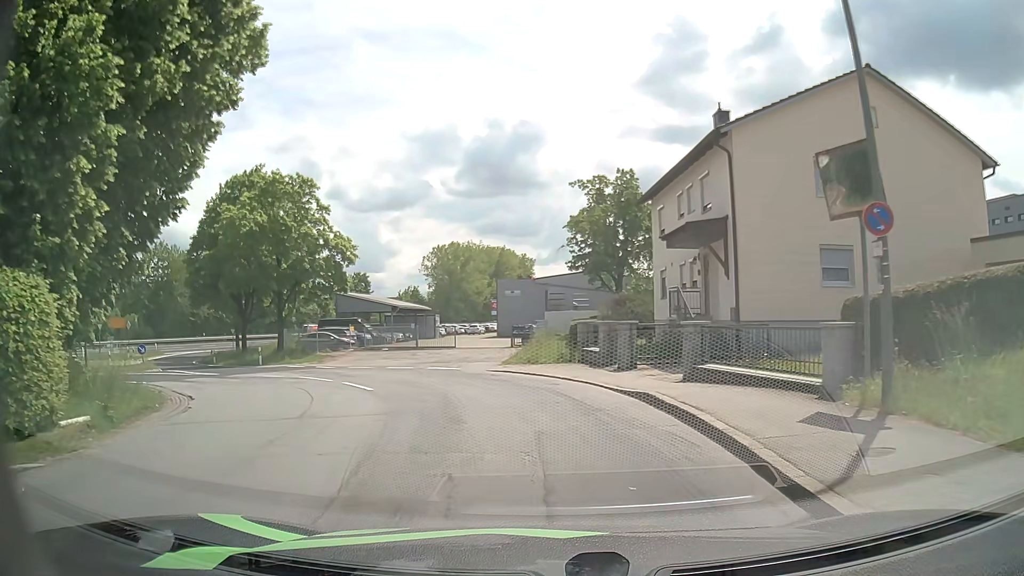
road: unclassified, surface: asphalt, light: Day
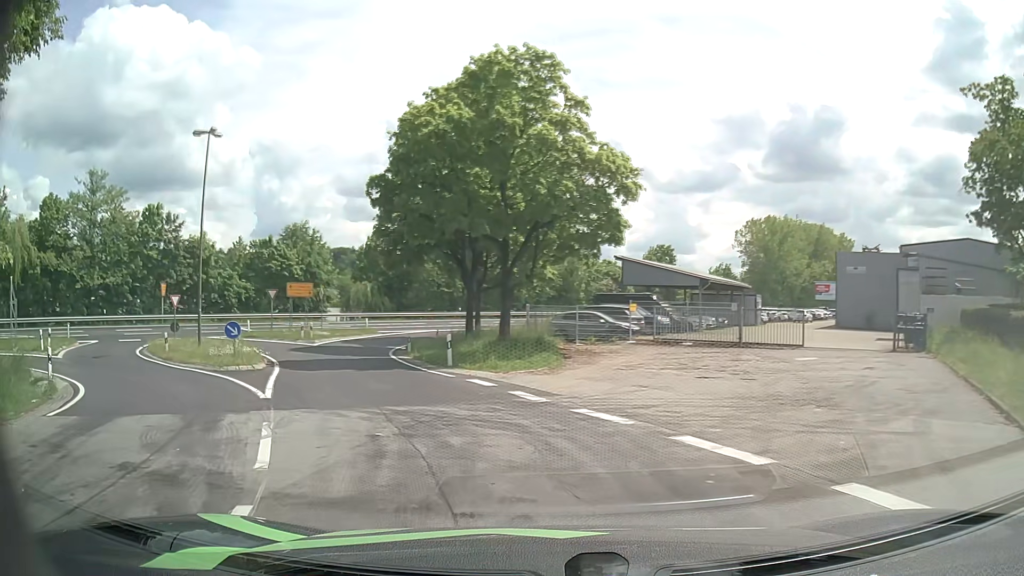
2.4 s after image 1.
(-3.1, +17.9) m; -25°
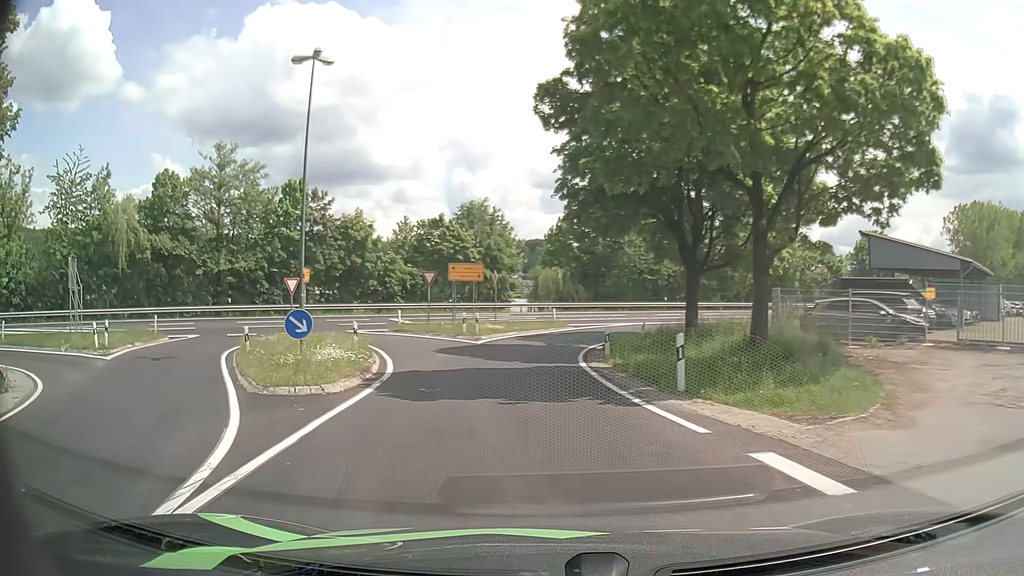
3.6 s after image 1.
(-1.5, +9.6) m; -17°
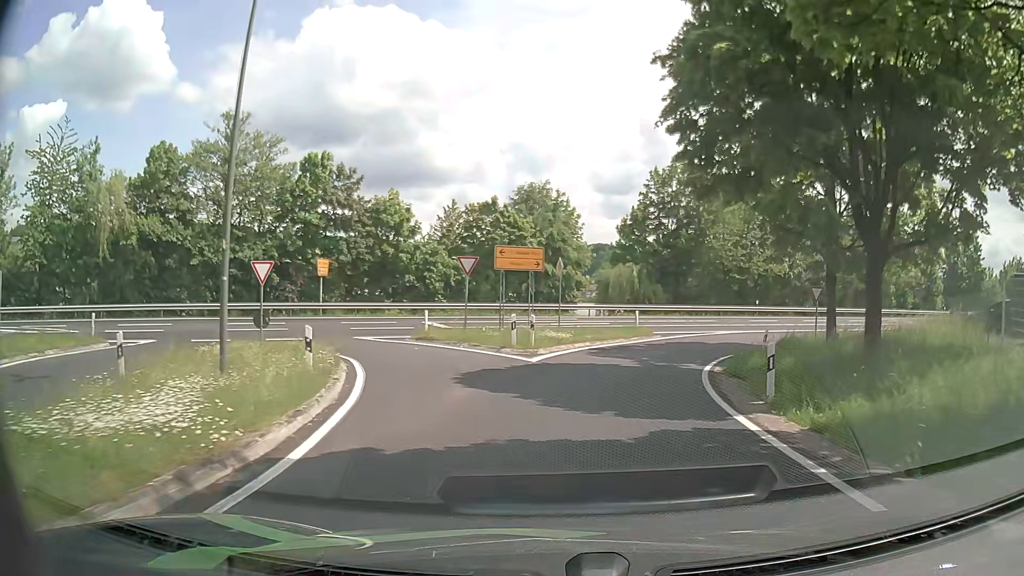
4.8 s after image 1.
(-0.8, +10.1) m; -6°
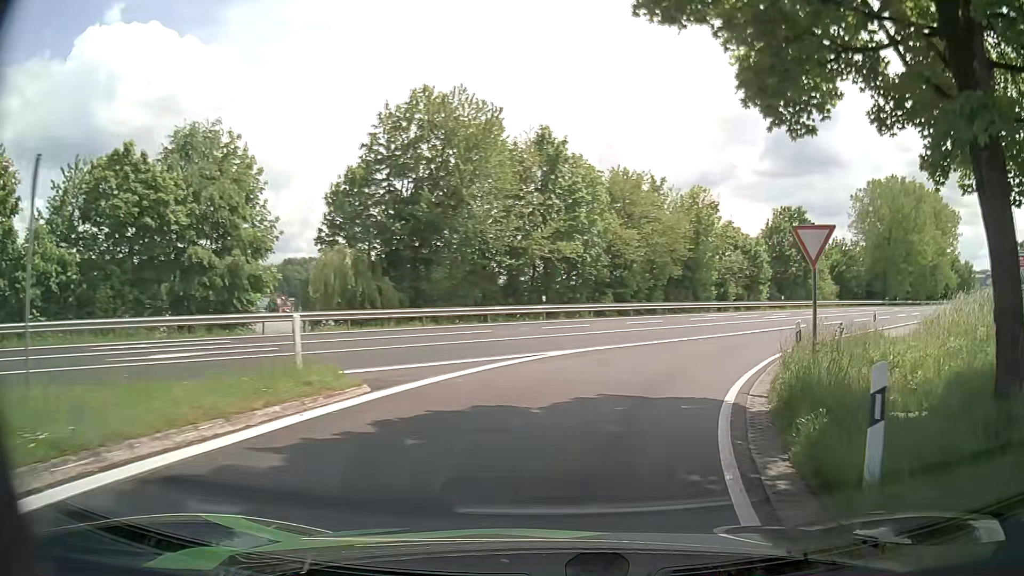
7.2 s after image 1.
(+3.3, +20.5) m; +22°
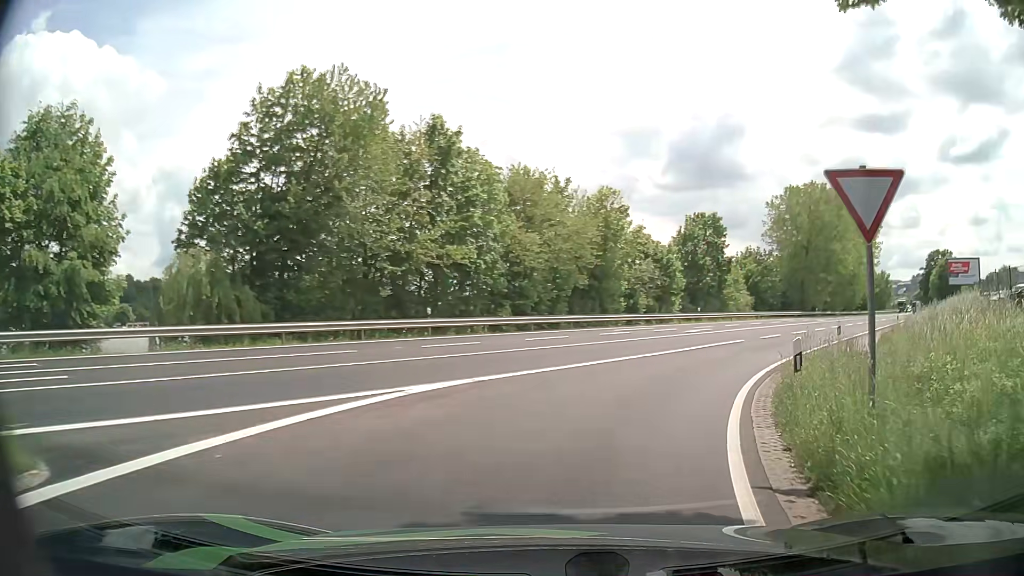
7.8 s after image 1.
(+0.4, +5.5) m; +8°
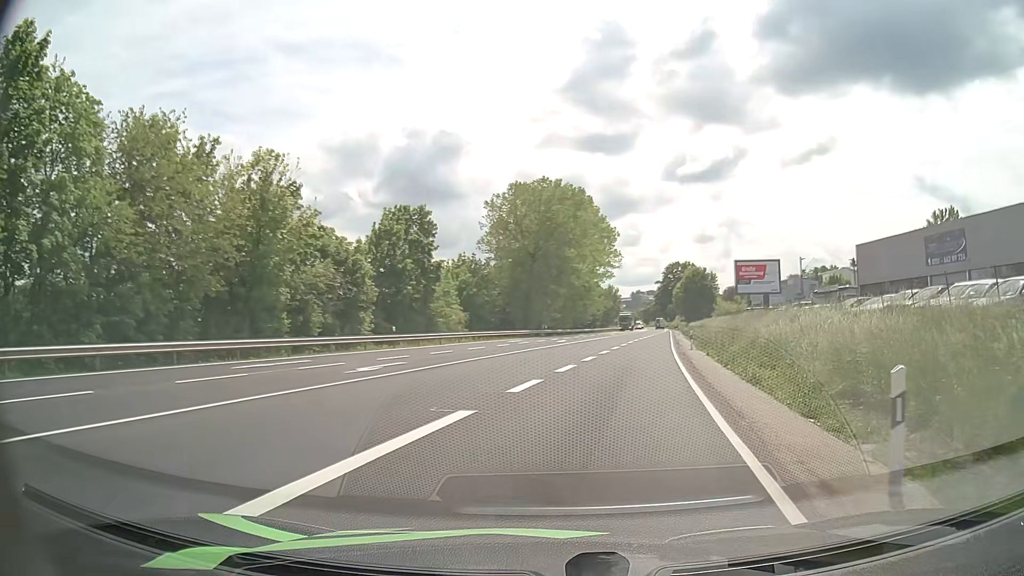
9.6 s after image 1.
(+4.0, +16.9) m; +25°
(+1, +10) (+2, +20) (+4, +30) (+6, +40) (+7, +49) (+9, +59) (+11, +69) (+12, +79) (+14, +89) (+16, +99) m
